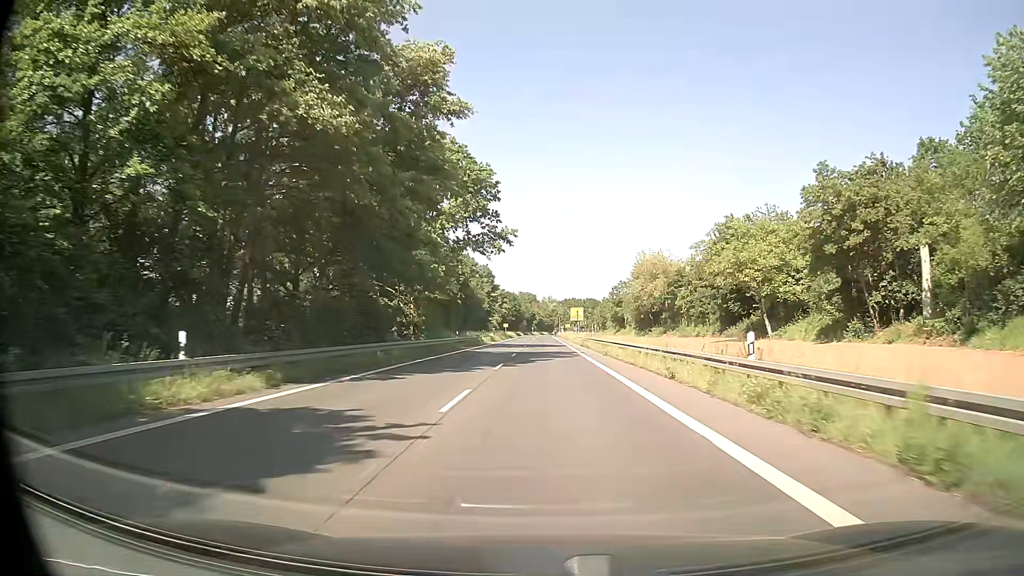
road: secondary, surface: asphalt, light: Day
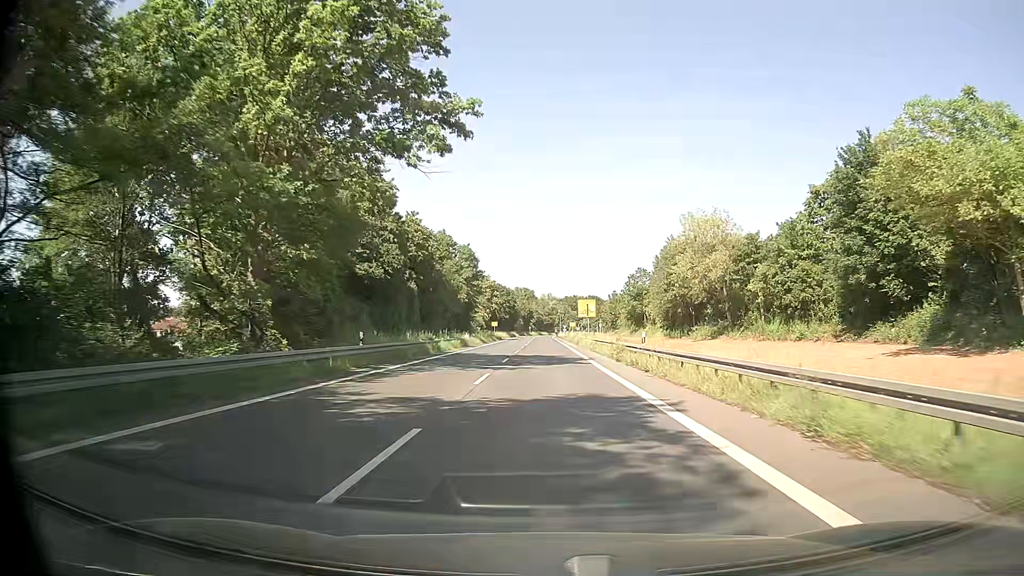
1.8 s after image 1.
(+0.2, +29.7) m; 0°
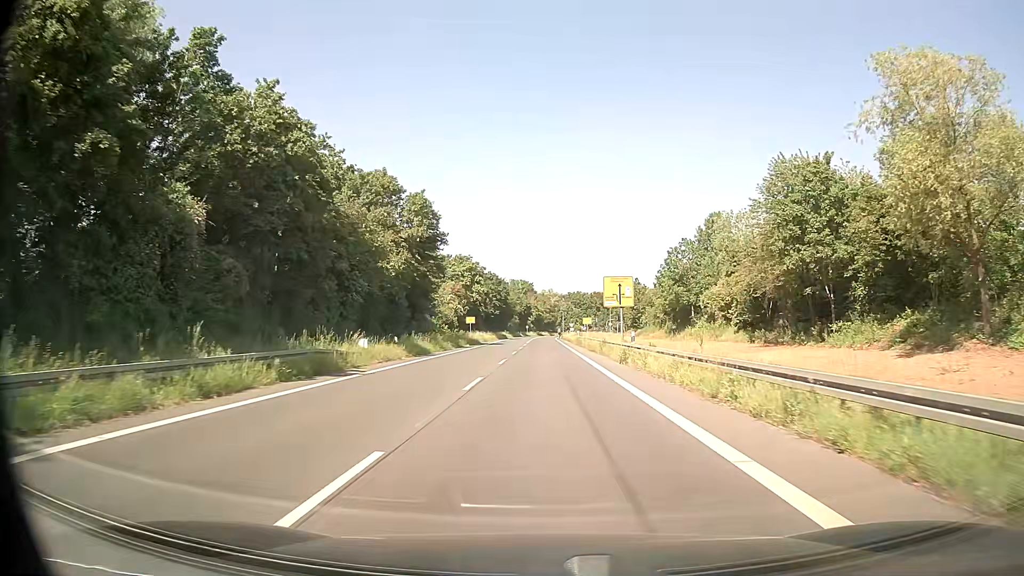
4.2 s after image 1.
(0.0, +37.5) m; 0°
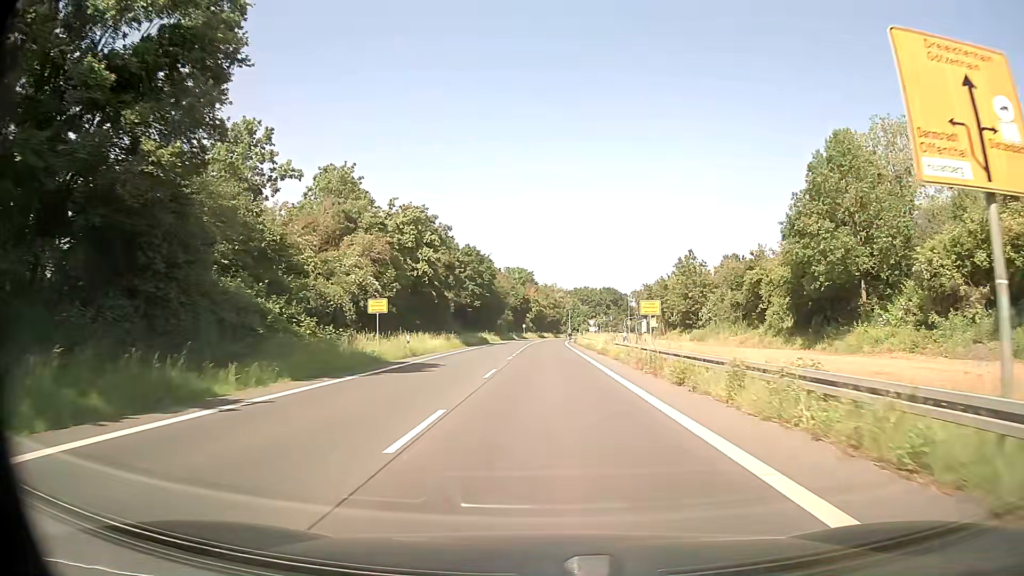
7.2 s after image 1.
(0.0, +43.5) m; 0°
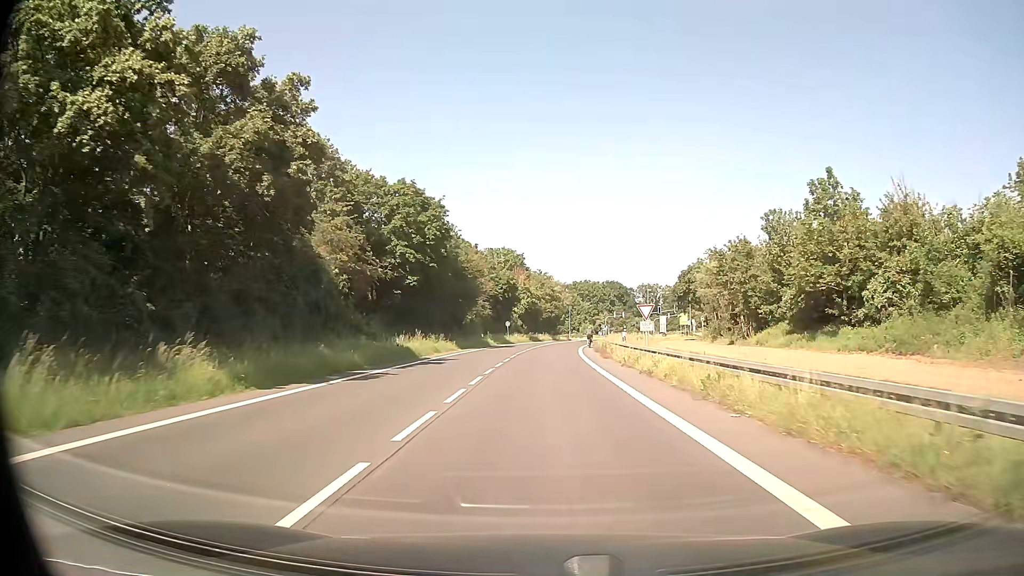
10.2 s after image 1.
(0.0, +41.2) m; 0°
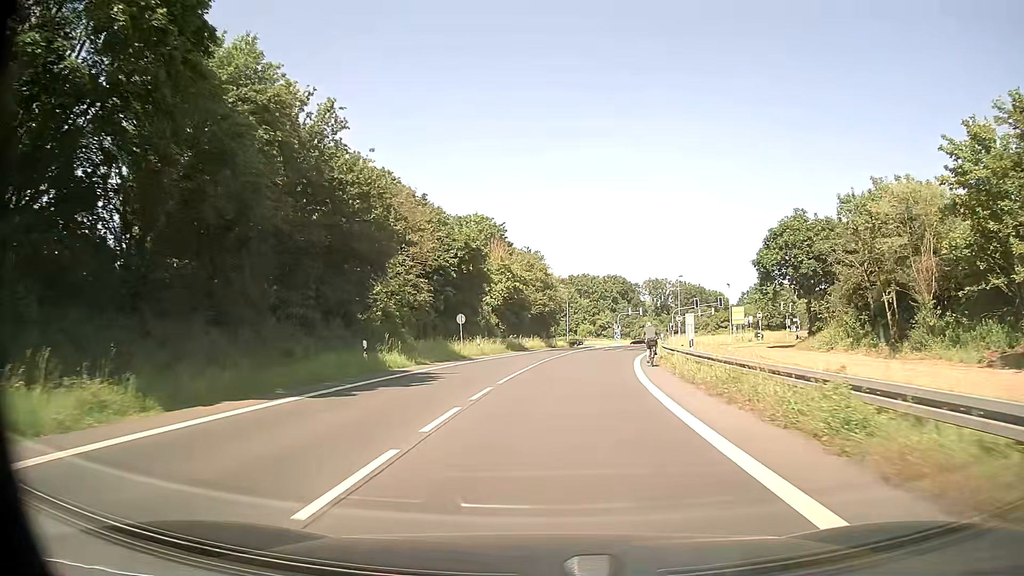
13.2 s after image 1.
(+0.2, +39.6) m; +1°
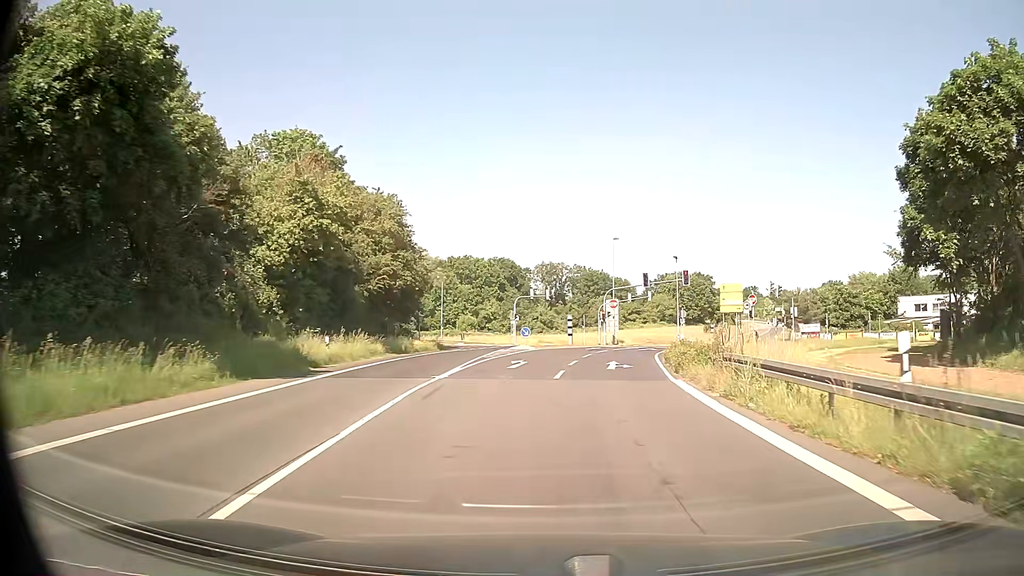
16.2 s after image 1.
(+2.1, +36.3) m; +10°
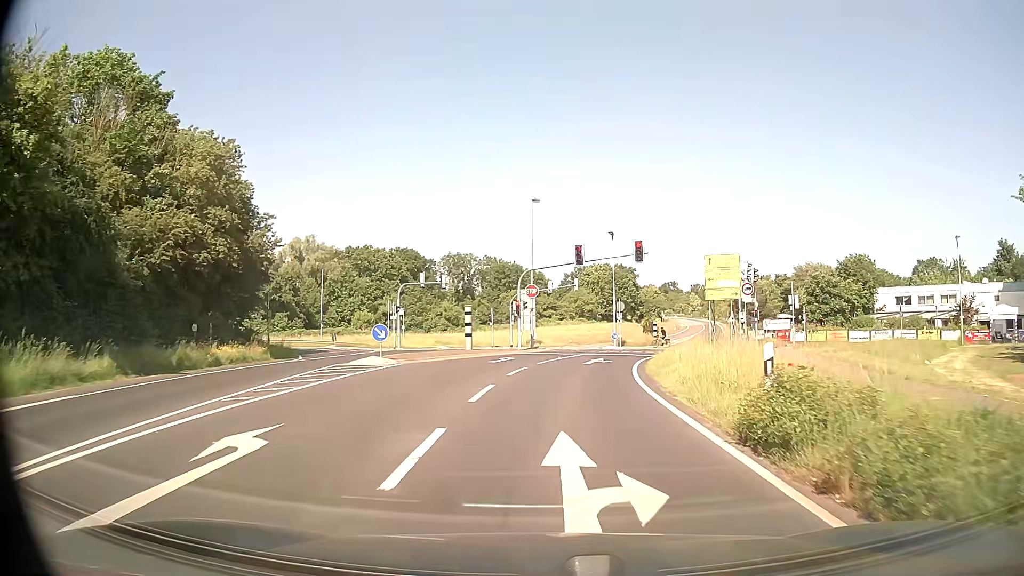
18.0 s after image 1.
(+1.3, +18.2) m; +8°
